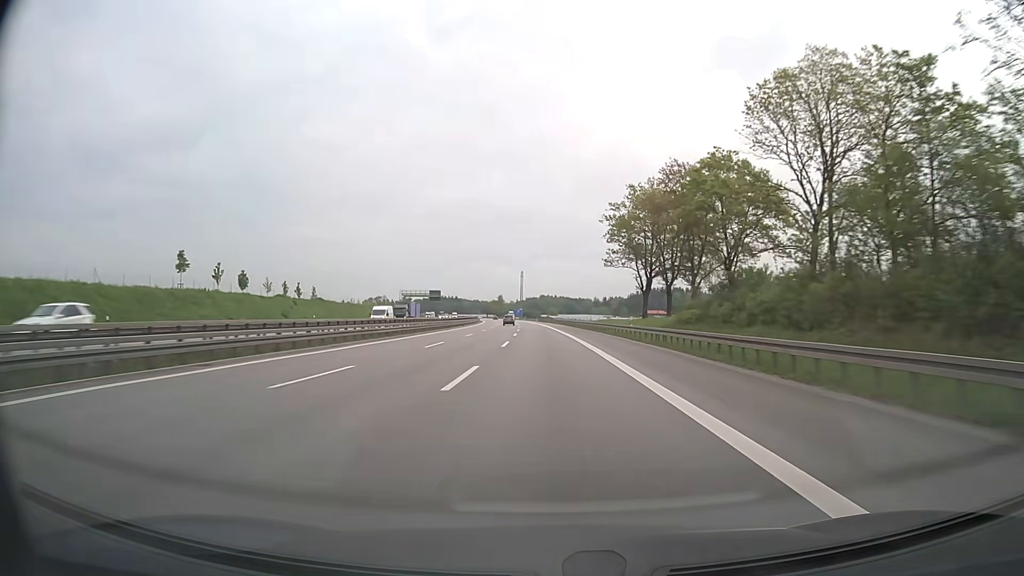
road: motorway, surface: asphalt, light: Day
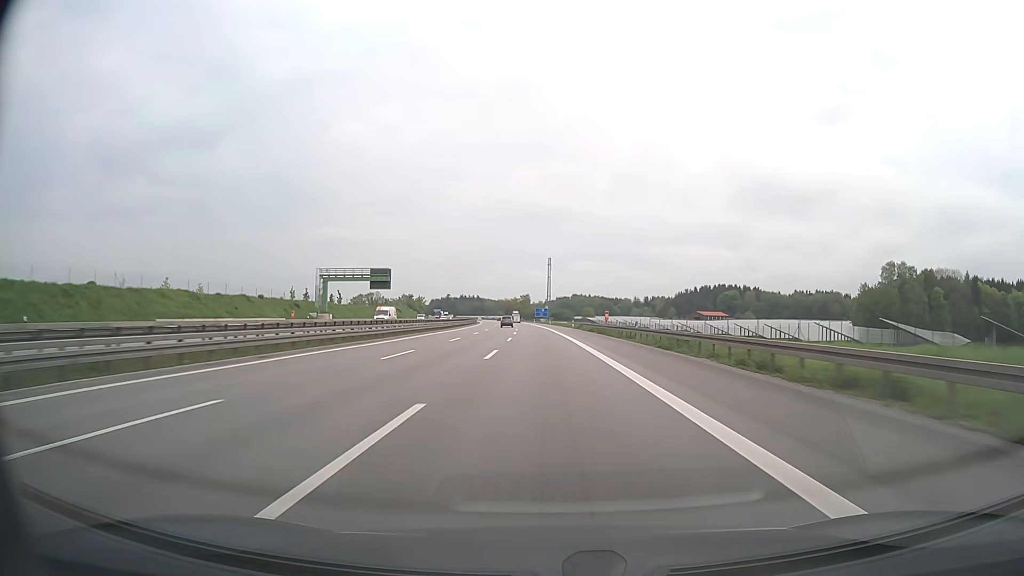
(-2.3, +98.2) m; -3°
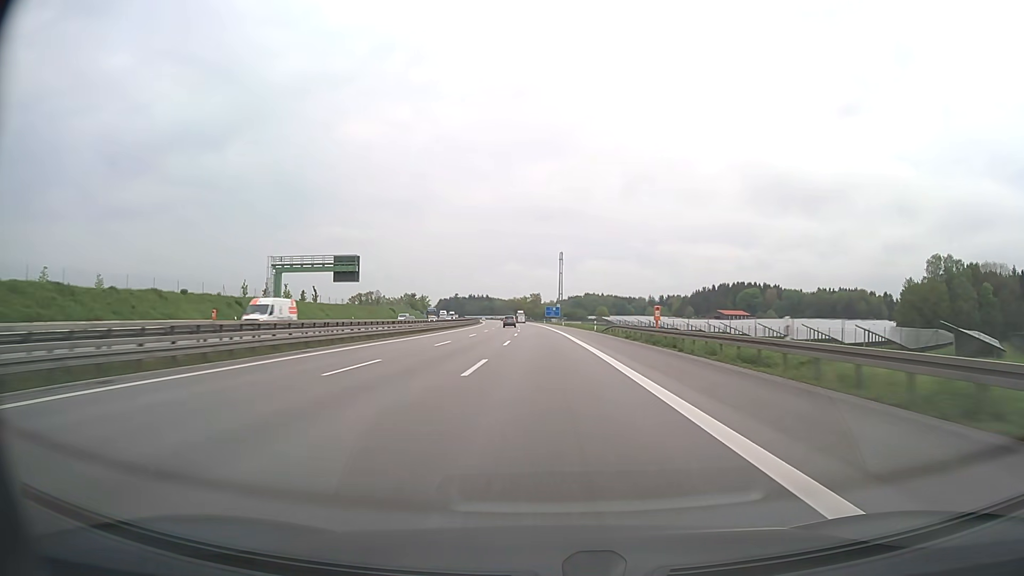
(-0.1, +24.6) m; -1°
(0, +10) (0, +20) (0, +30) (-1, +40) (-1, +50) (-2, +60) (-2, +70) (-3, +80) (-4, +90) (-4, +100) m
